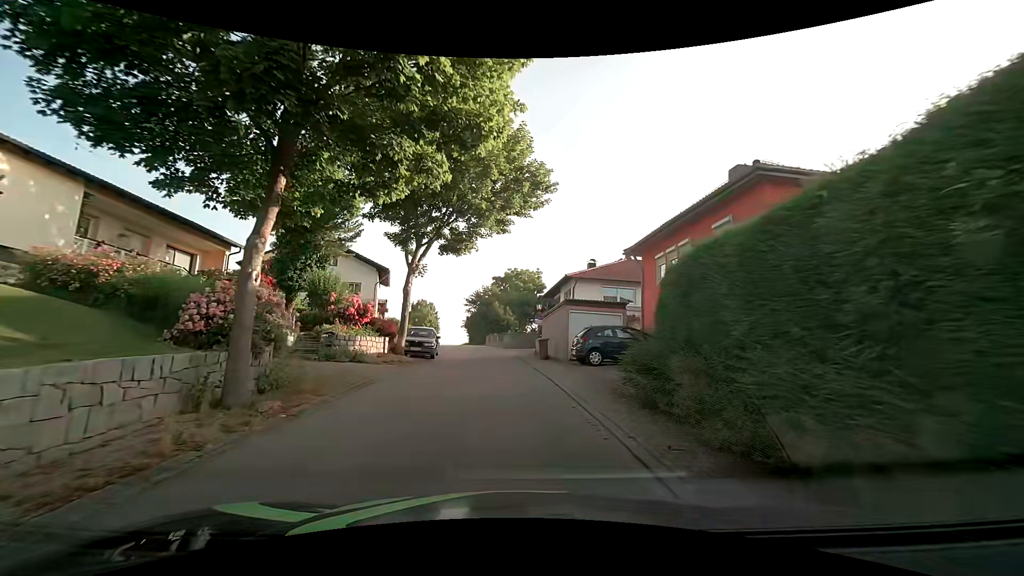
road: tertiary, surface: asphalt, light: Day
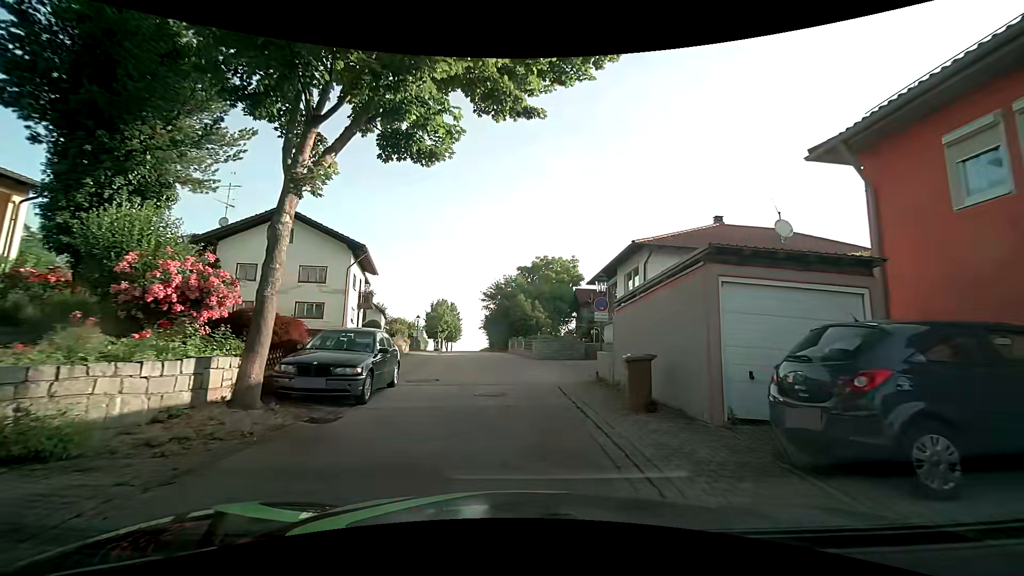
(-0.3, +13.7) m; -3°
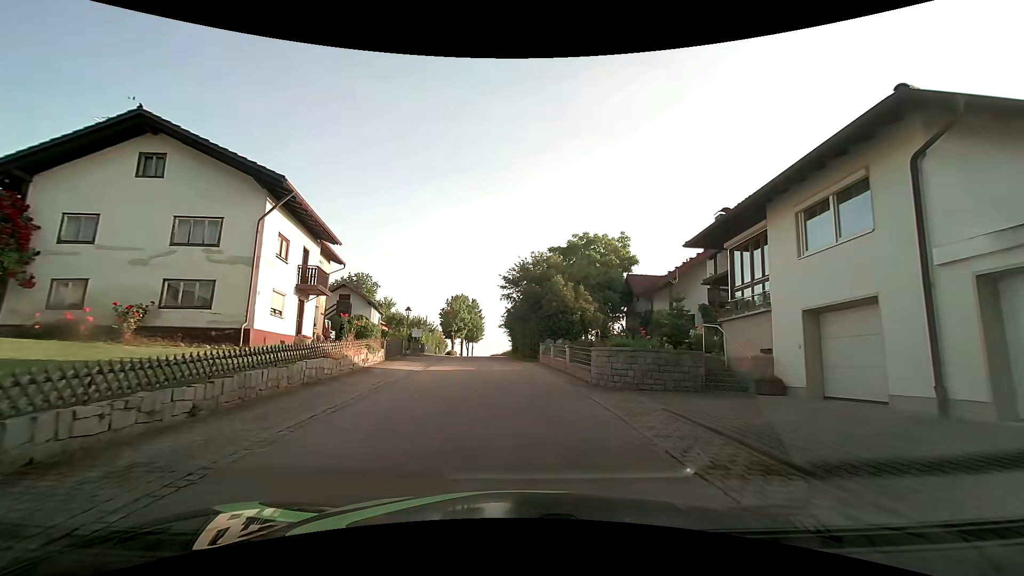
(-0.4, +13.7) m; -4°
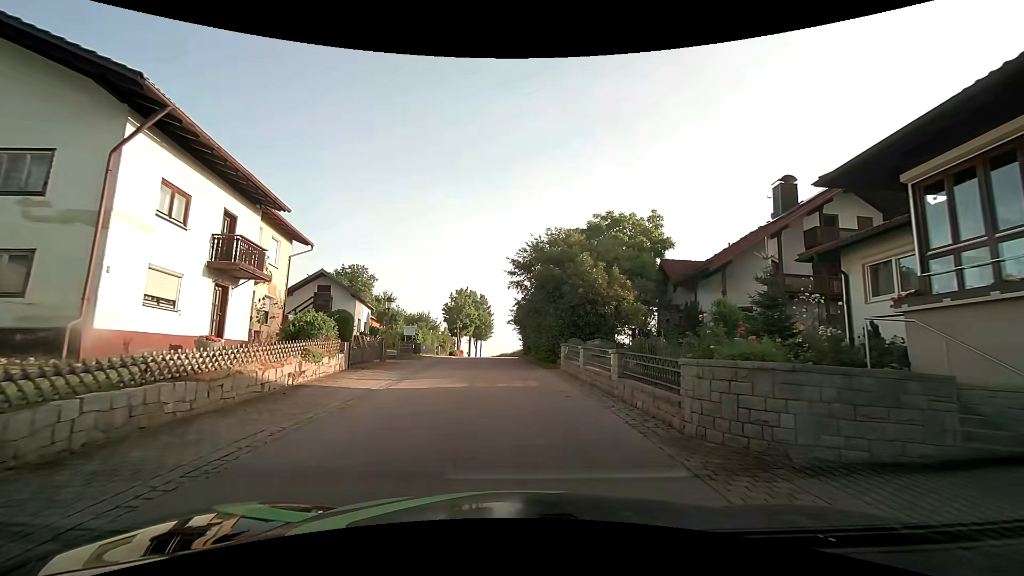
(0.0, +6.9) m; -1°
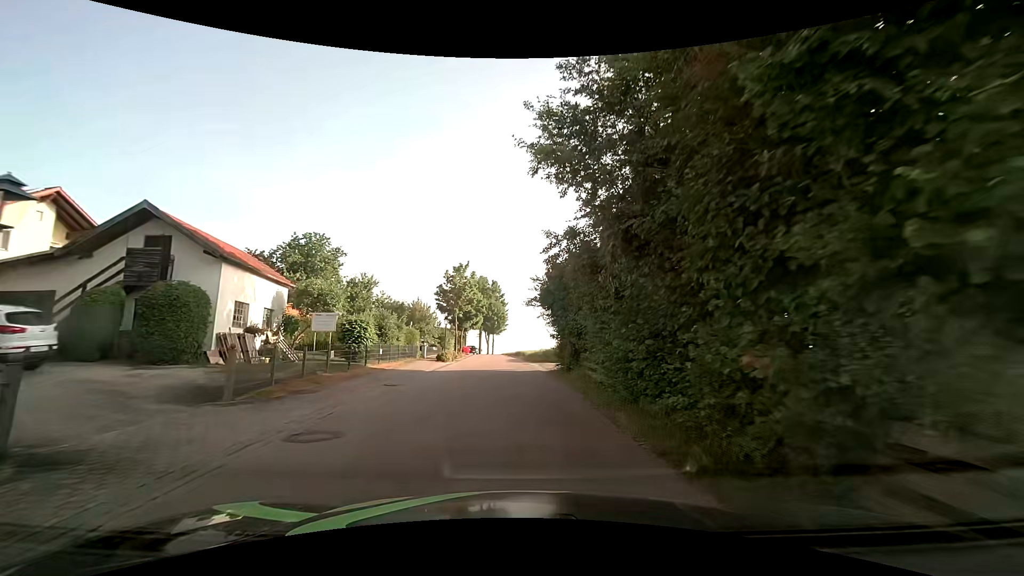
(-0.3, +18.5) m; -1°
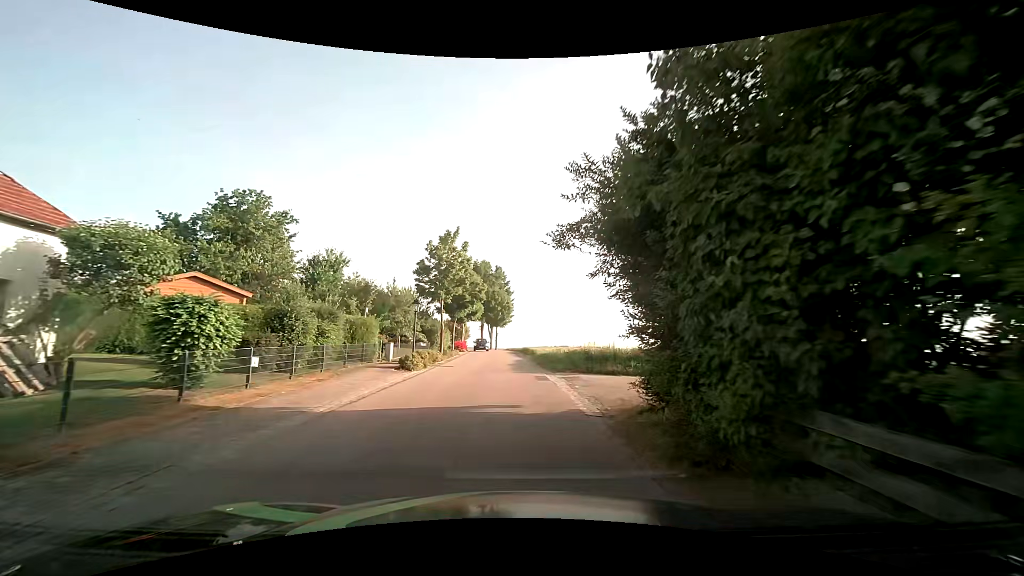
(-0.2, +12.3) m; -1°
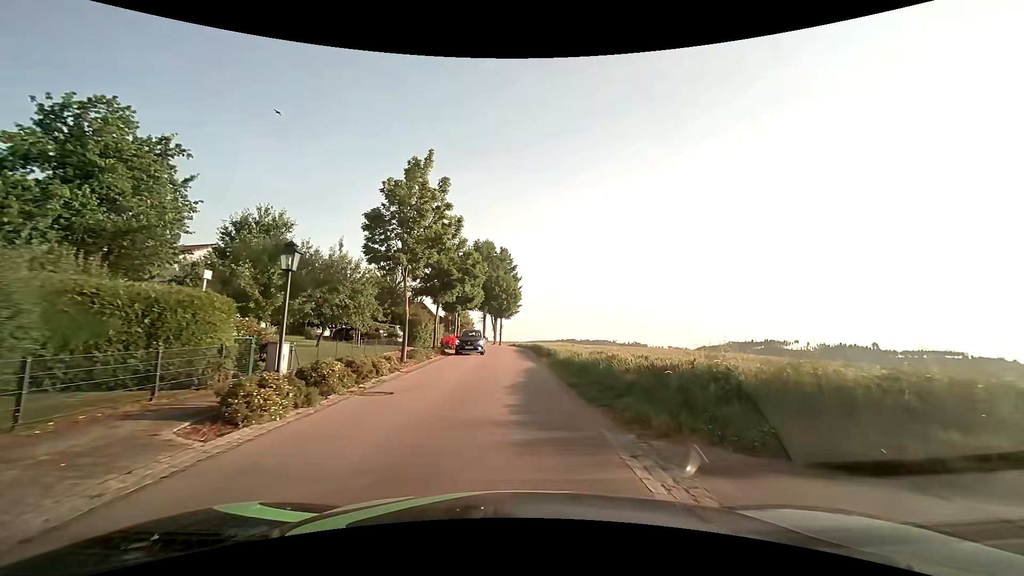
(0.0, +13.2) m; -1°
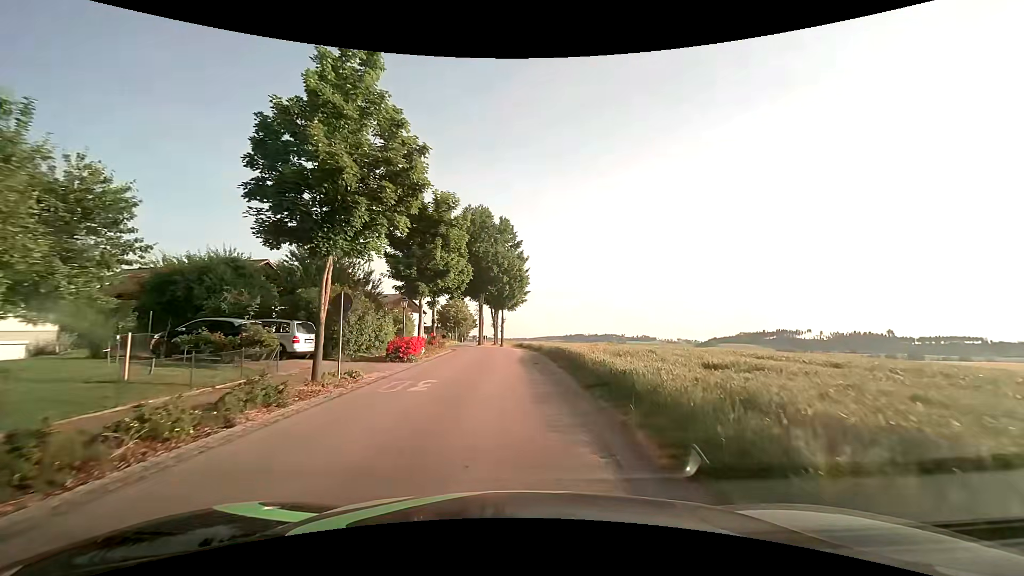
(0.0, +19.0) m; +1°
